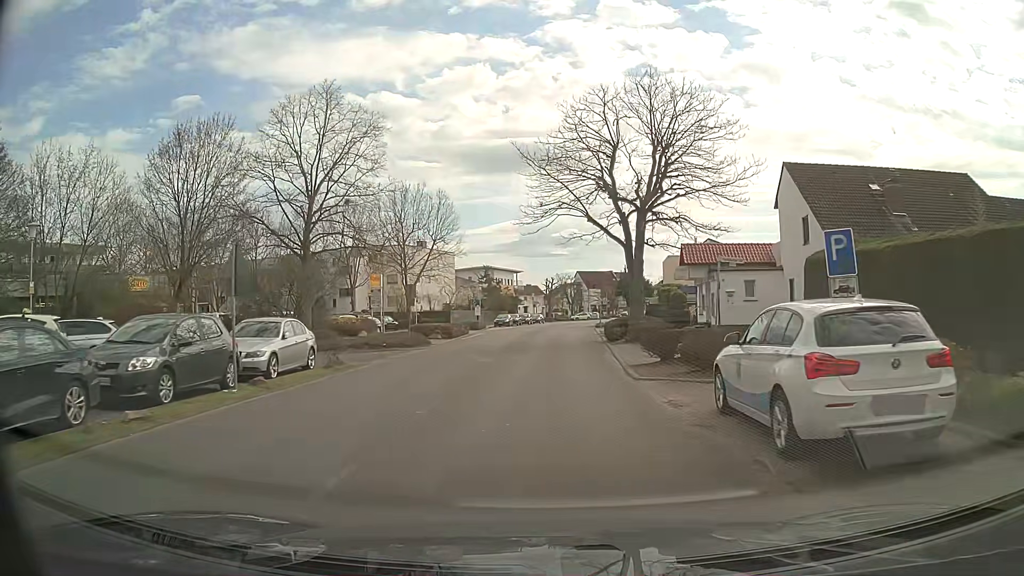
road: tertiary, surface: asphalt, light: Day
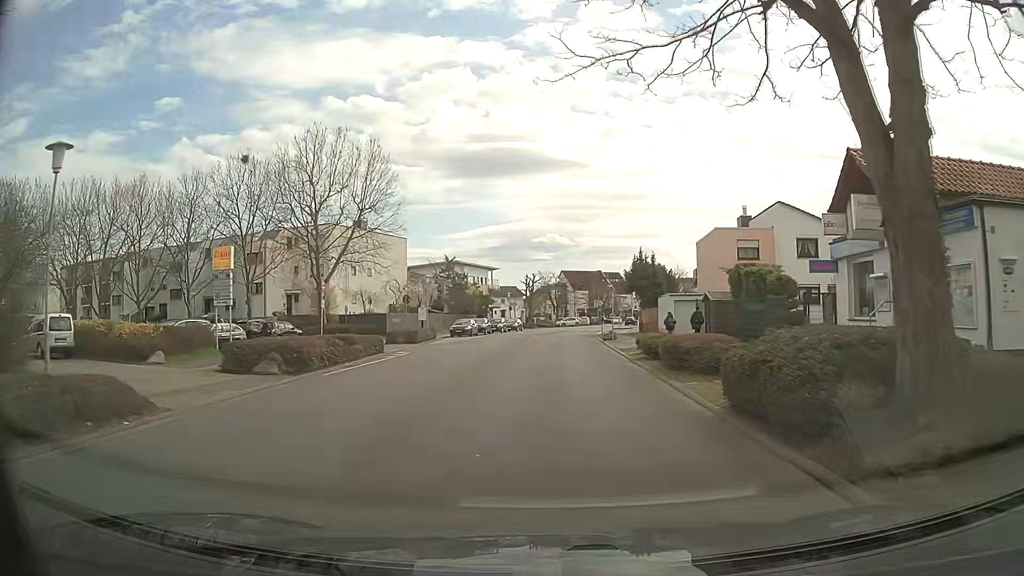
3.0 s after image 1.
(+0.2, +24.2) m; +1°
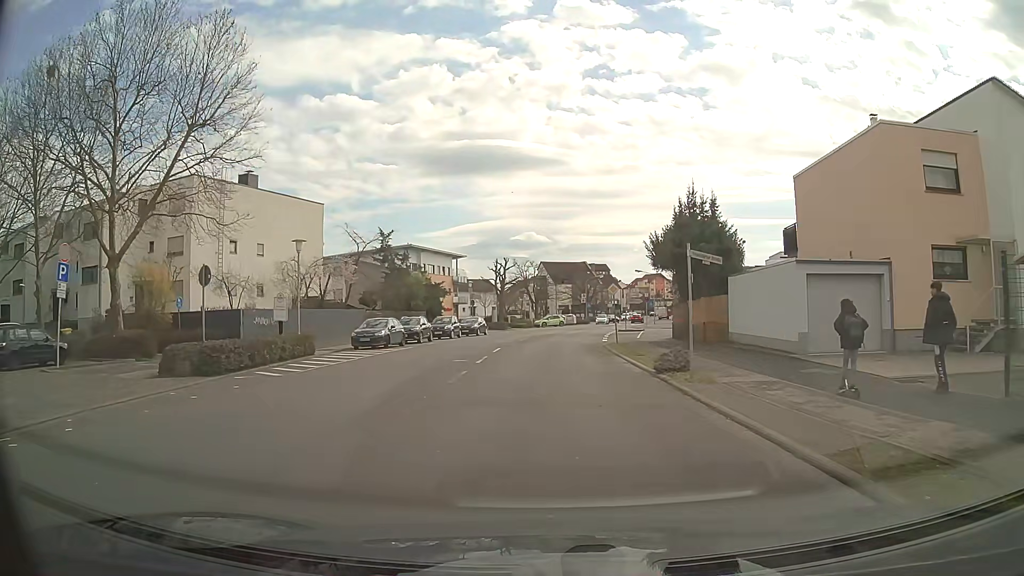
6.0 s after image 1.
(+0.3, +24.1) m; +1°
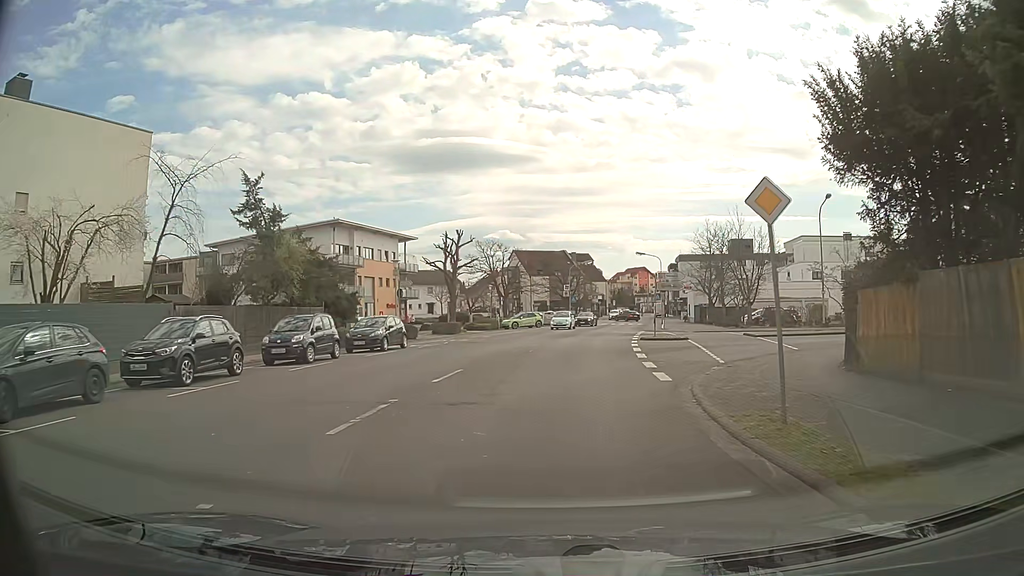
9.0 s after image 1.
(+0.5, +24.1) m; +2°
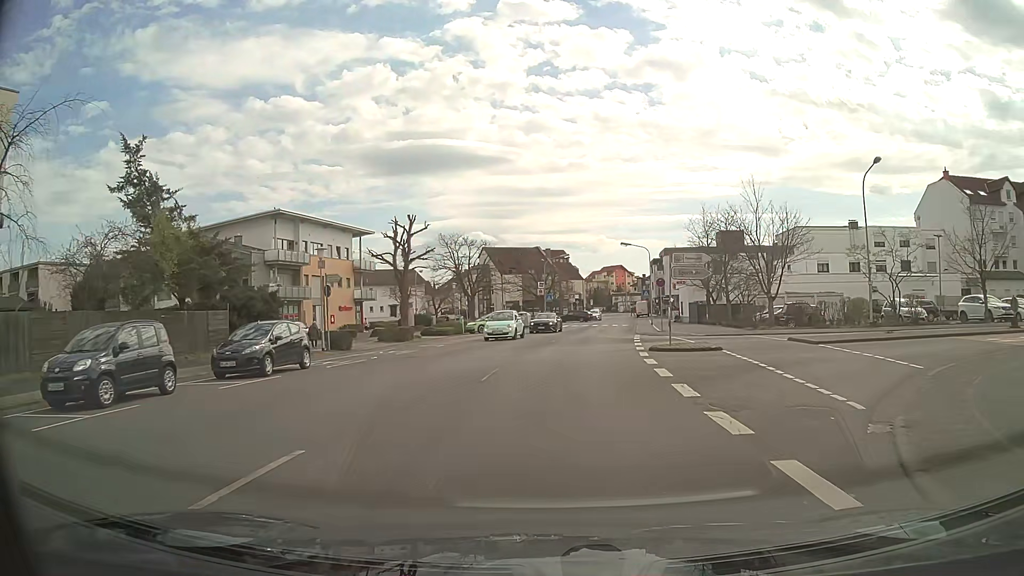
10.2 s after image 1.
(+0.2, +9.6) m; +2°
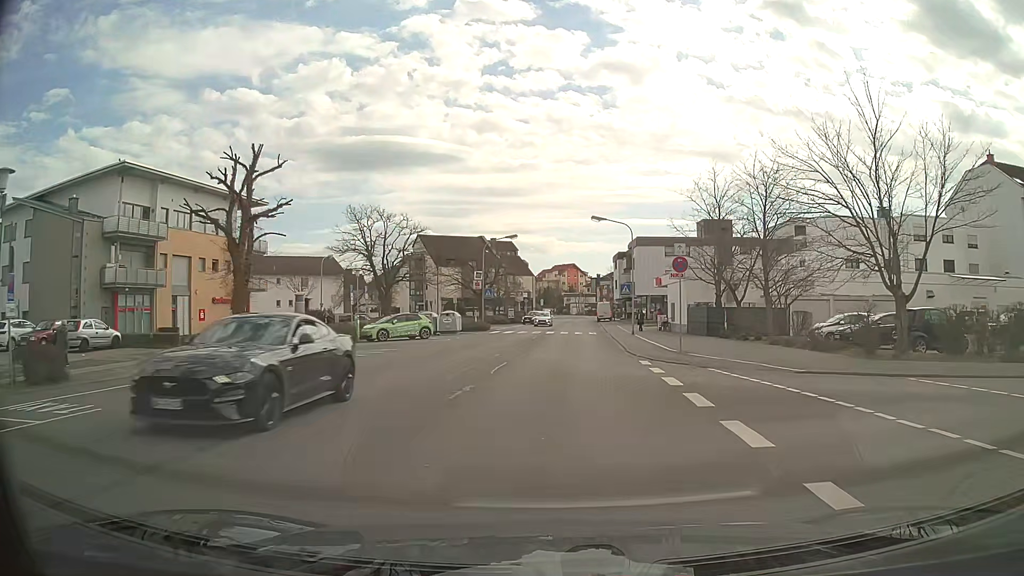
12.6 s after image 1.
(+0.8, +19.2) m; +5°
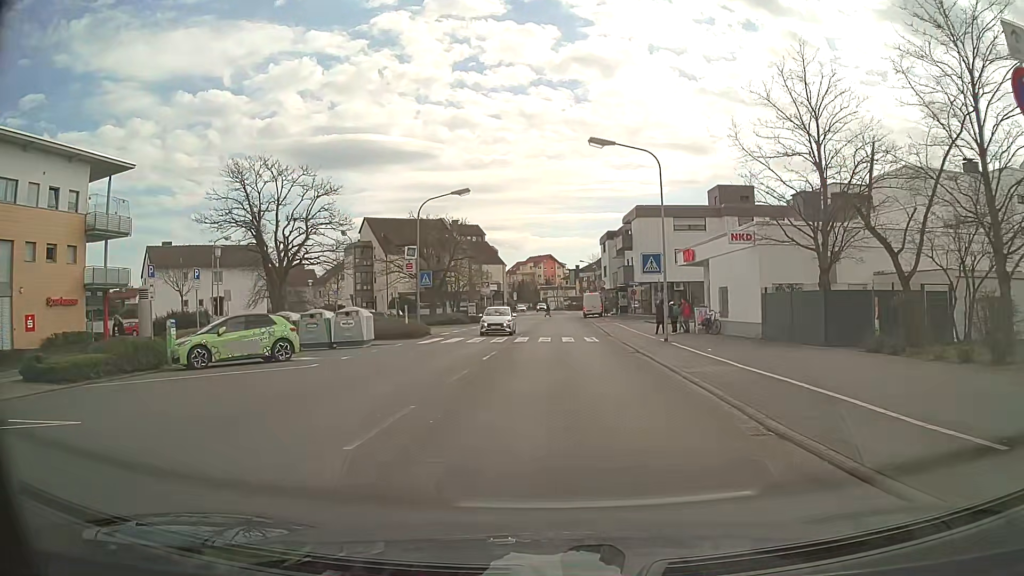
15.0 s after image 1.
(+0.4, +19.2) m; +2°
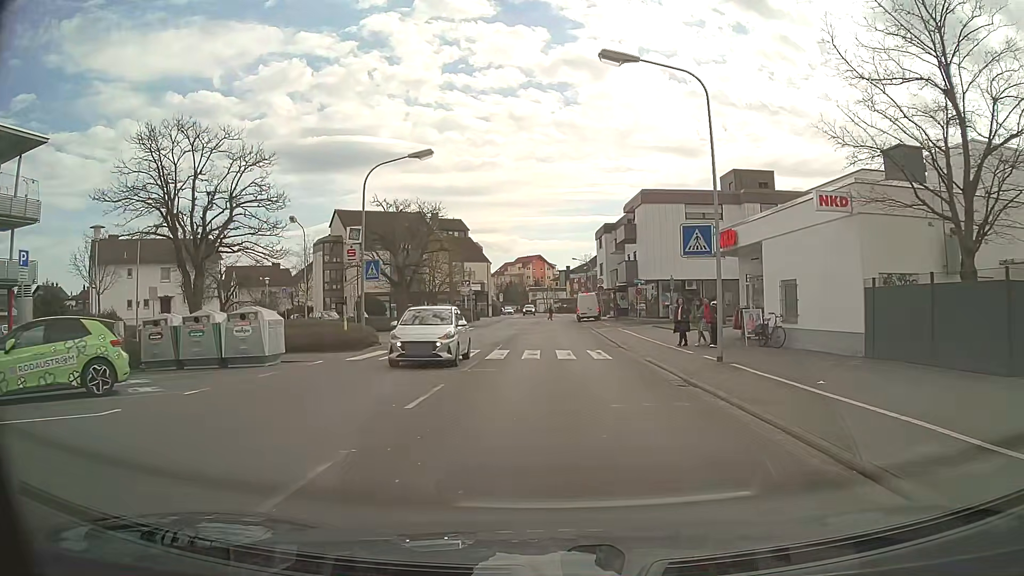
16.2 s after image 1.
(0.0, +9.0) m; +1°
